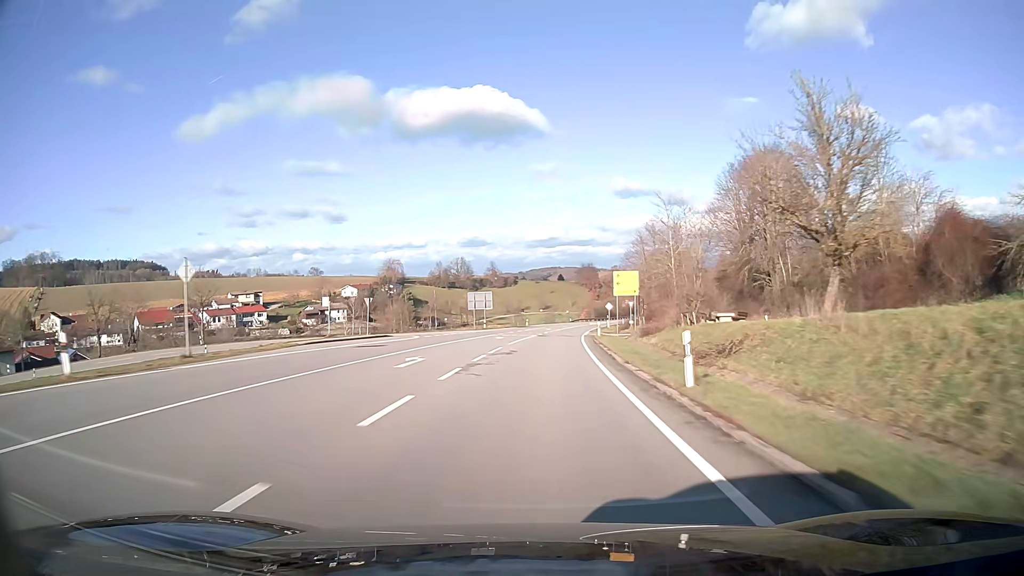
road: secondary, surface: asphalt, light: Day
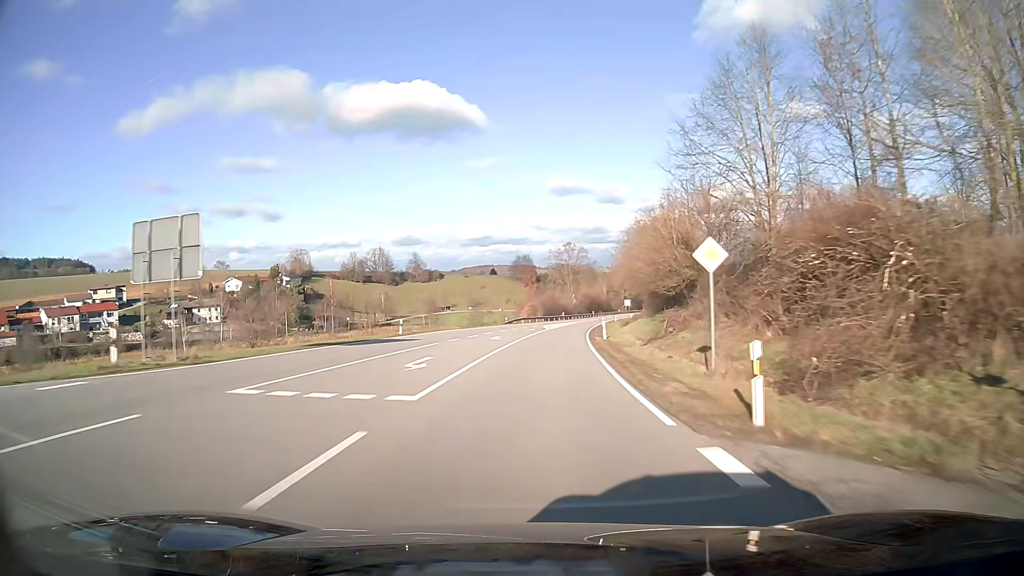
(+3.1, +63.1) m; +6°
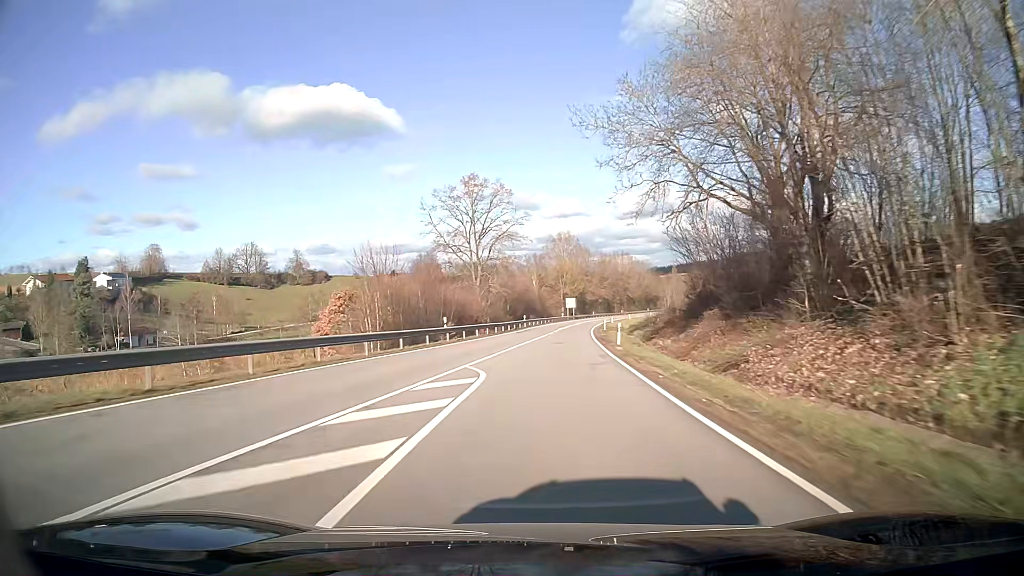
(+4.9, +78.8) m; +7°
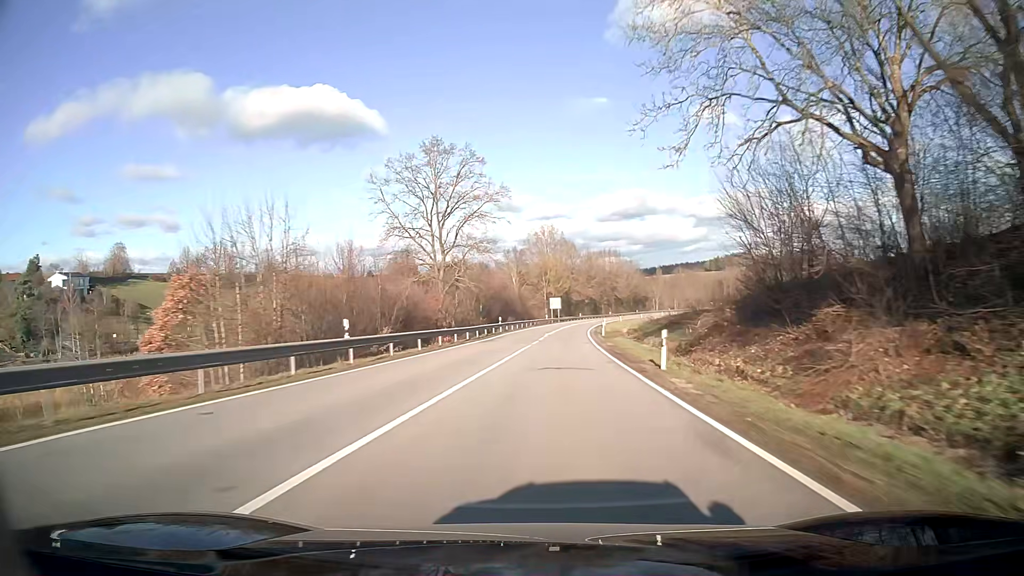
(+0.2, +15.8) m; +2°
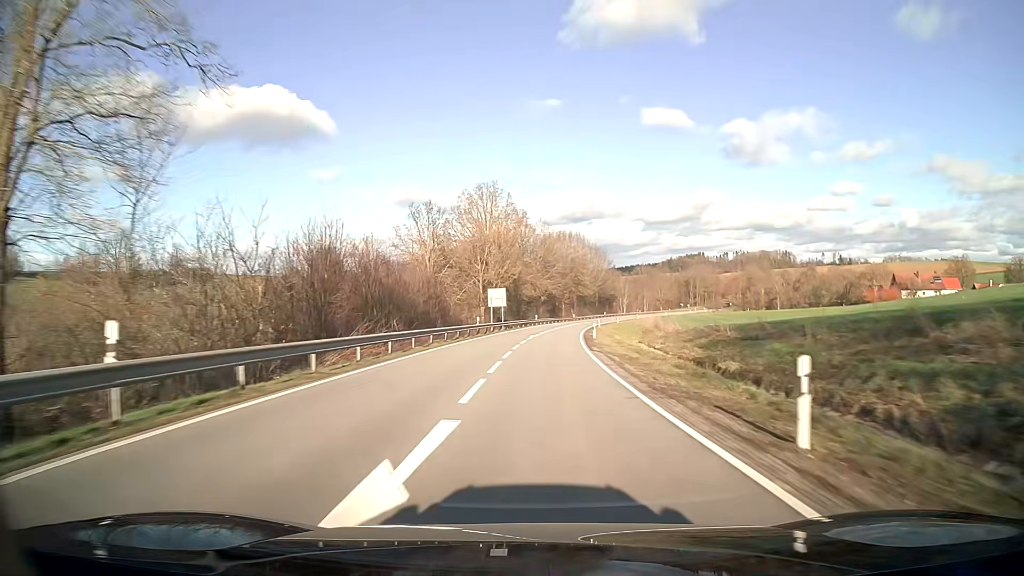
(+2.0, +47.4) m; +5°
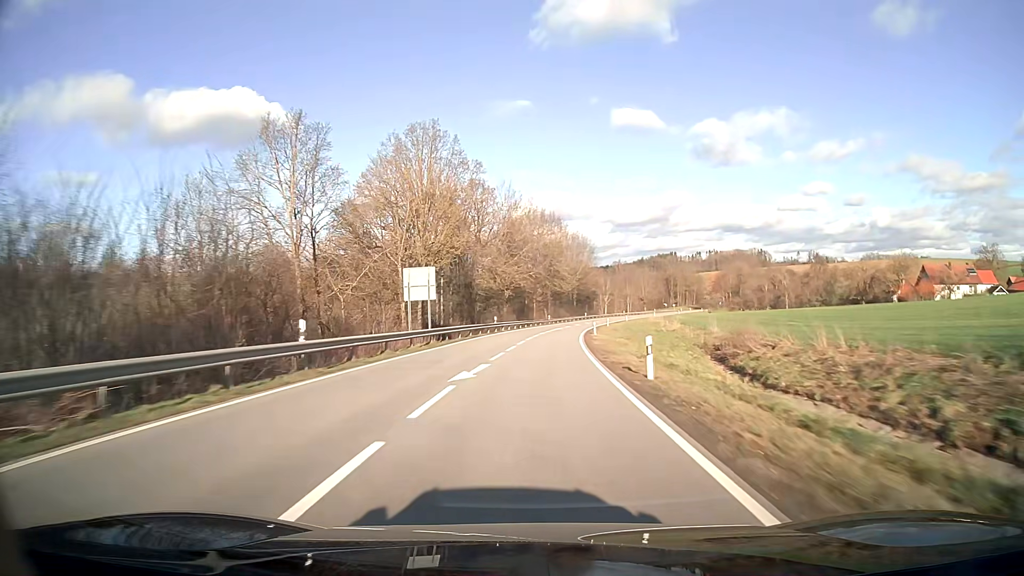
(+0.7, +31.6) m; +3°
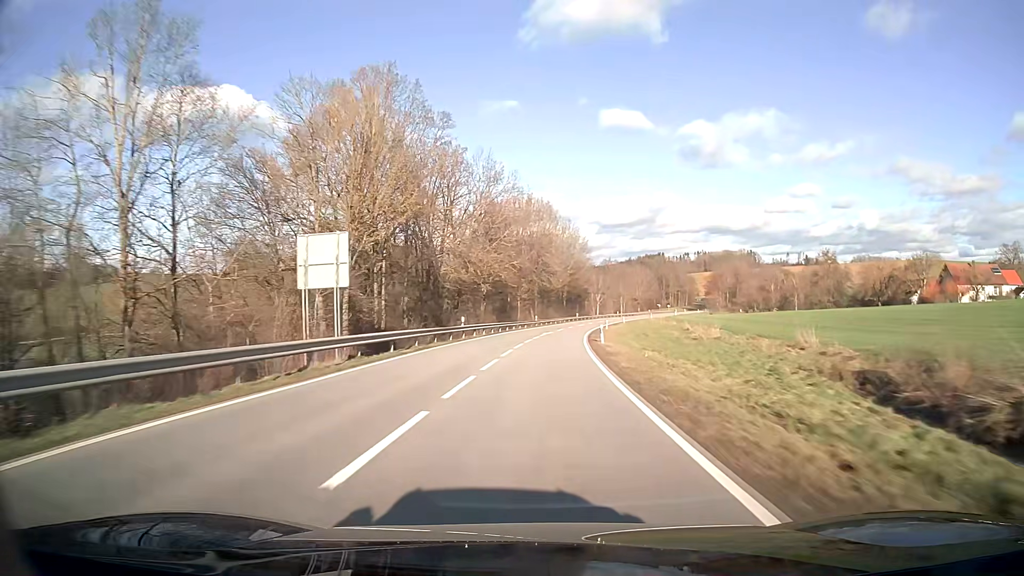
(+0.2, +15.8) m; +1°
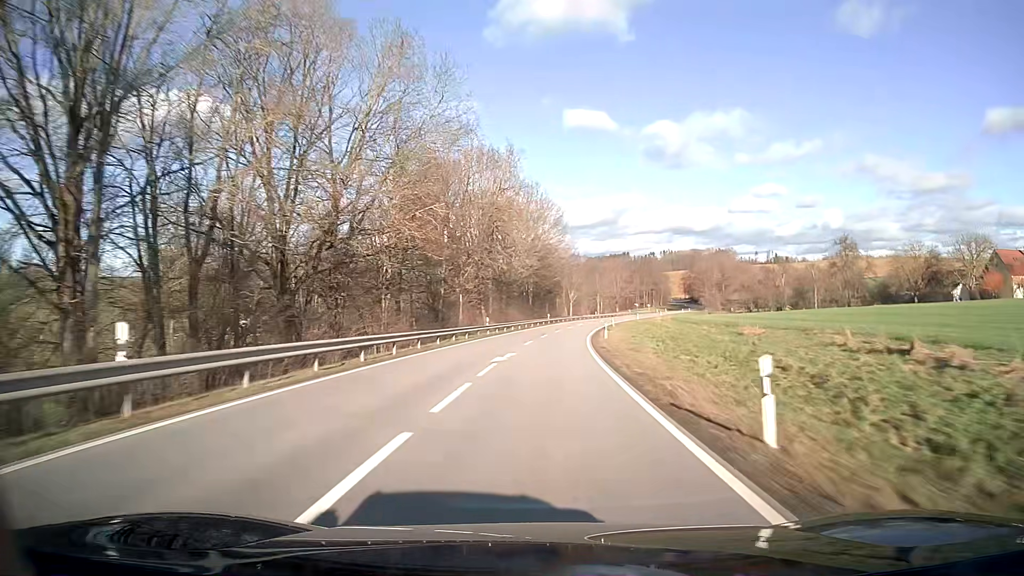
(+0.8, +31.6) m; +3°
